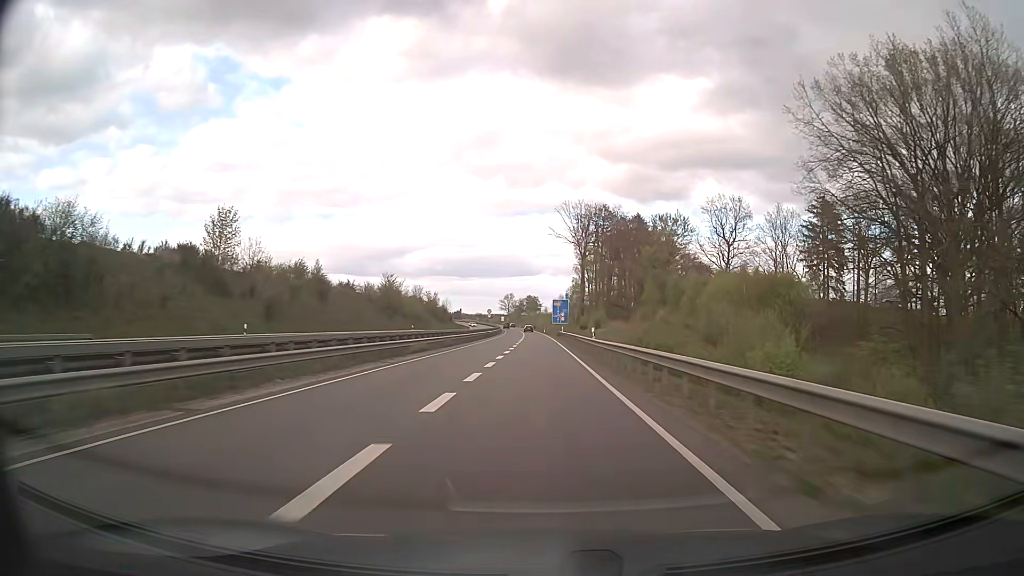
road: trunk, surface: asphalt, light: Day
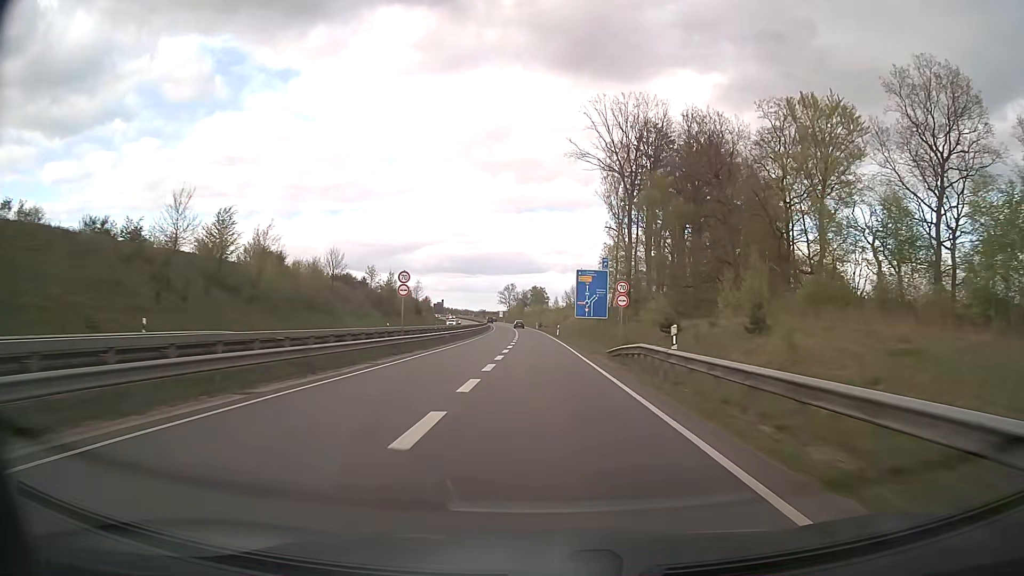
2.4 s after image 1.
(-0.4, +63.2) m; -1°
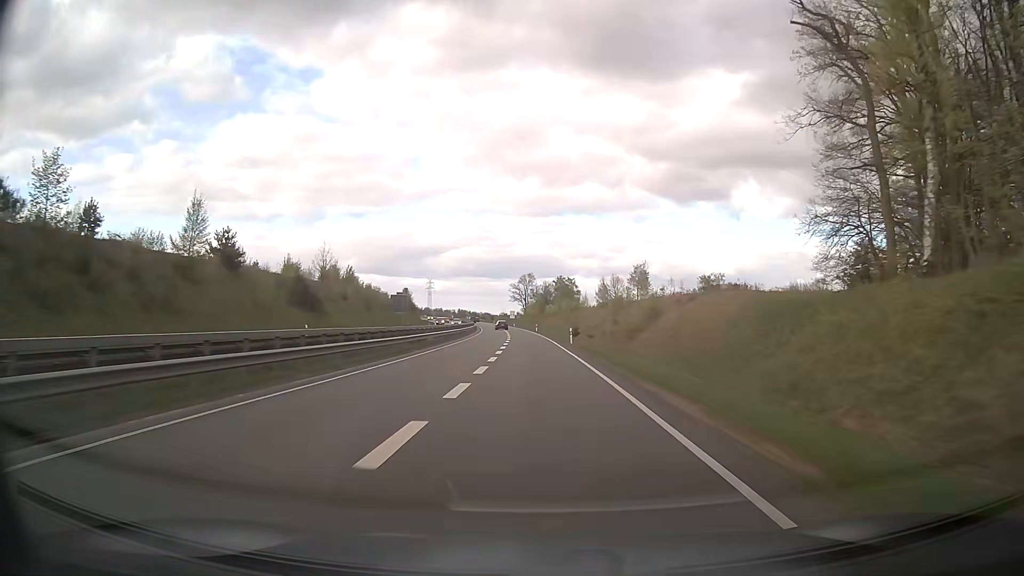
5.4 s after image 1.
(-1.1, +78.9) m; -2°
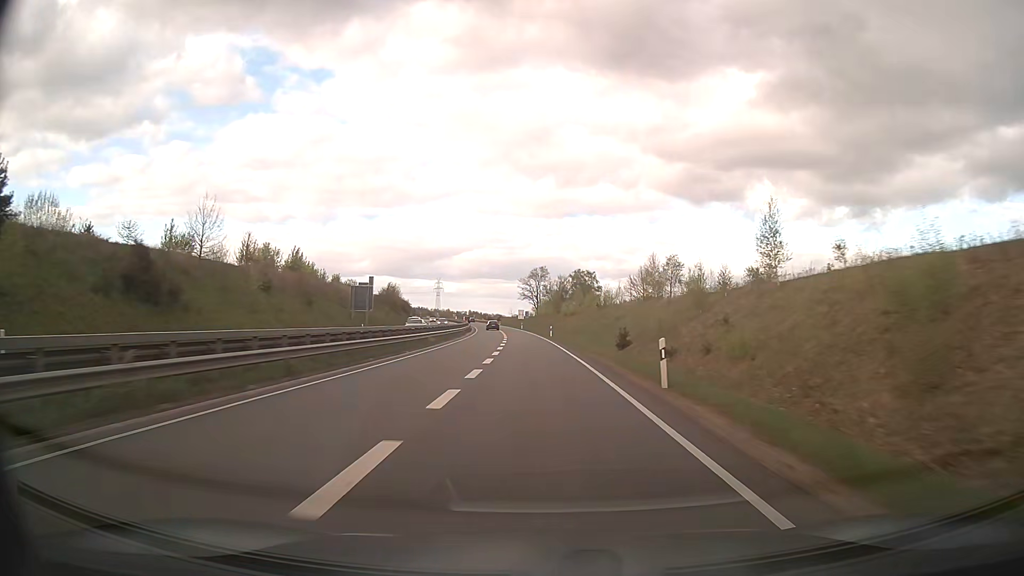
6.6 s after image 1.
(-0.4, +31.6) m; -1°
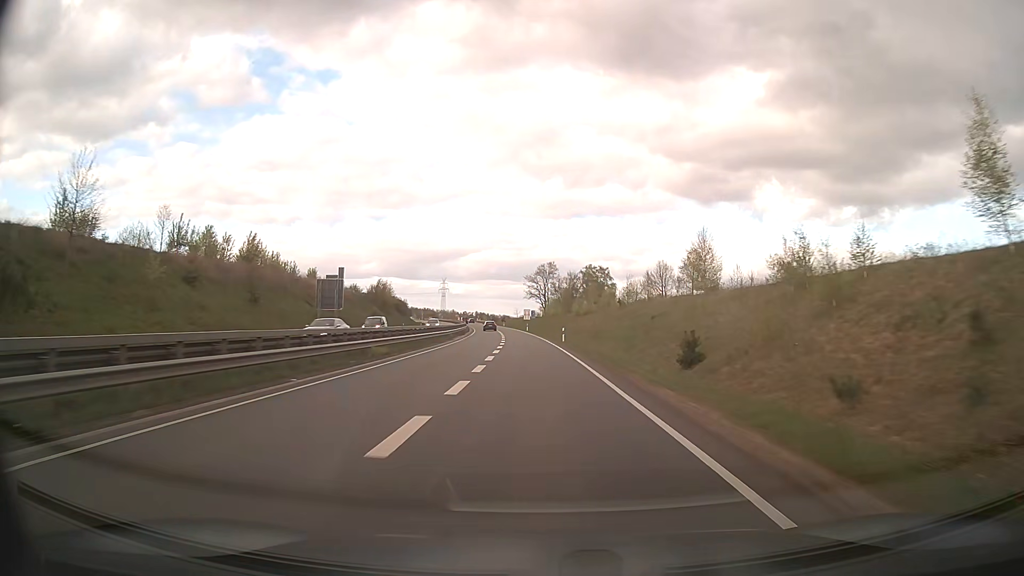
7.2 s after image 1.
(-0.1, +15.8) m; 0°
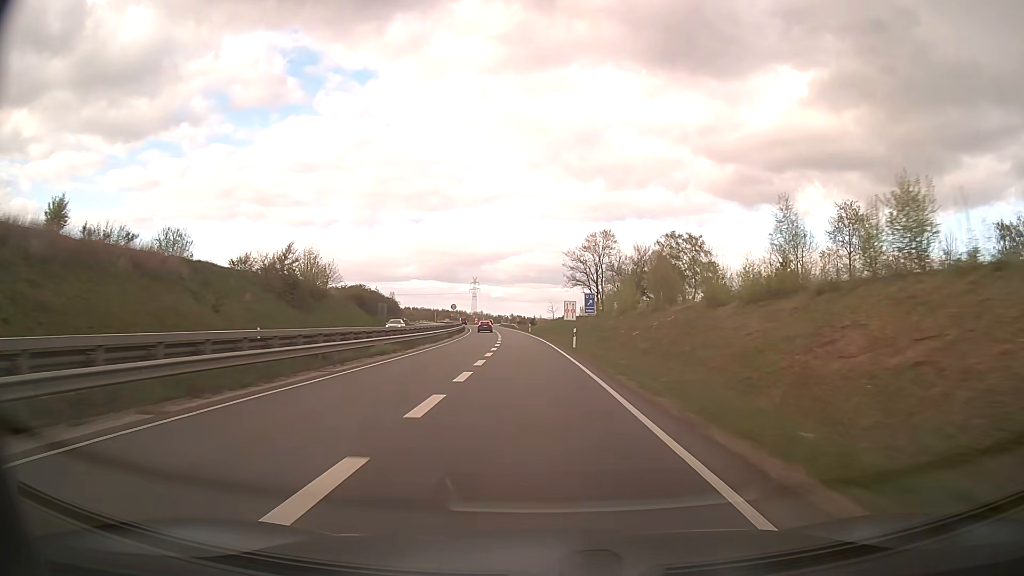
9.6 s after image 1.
(-1.8, +63.1) m; -3°
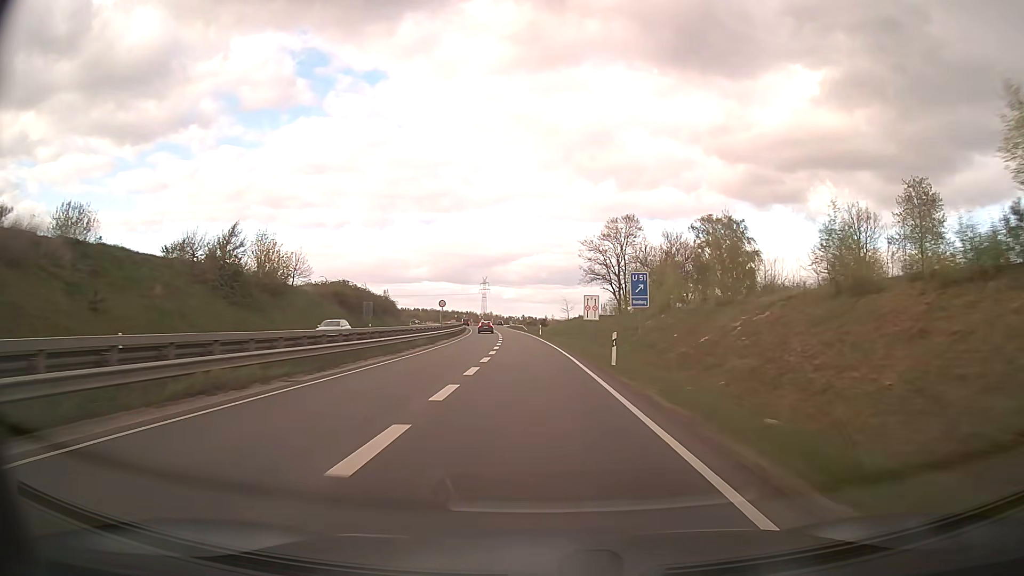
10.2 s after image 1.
(-0.1, +15.8) m; -1°
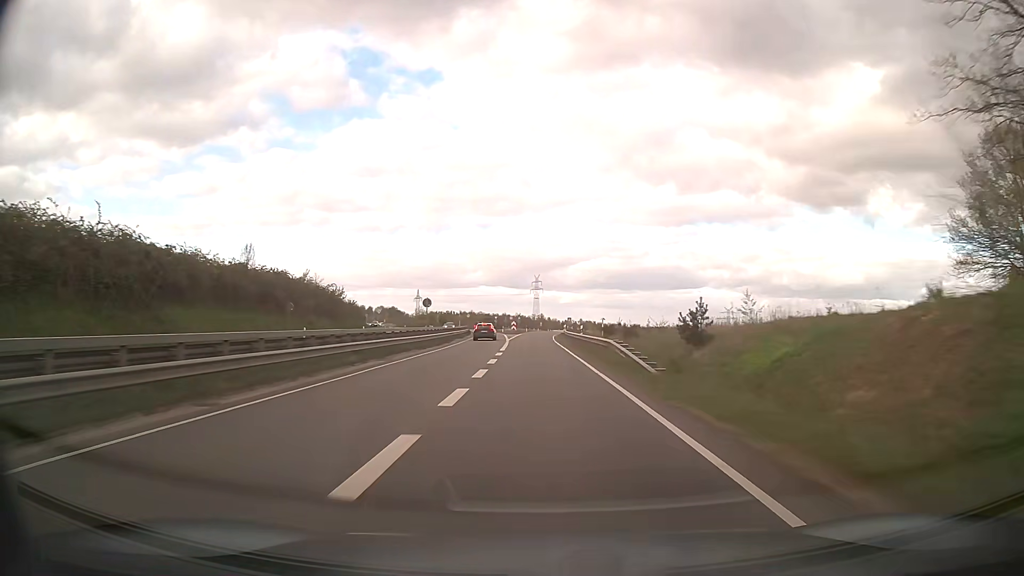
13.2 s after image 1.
(-3.3, +78.7) m; -5°
(0, +10) (0, +20) (0, +30) (0, +40) (-1, +50) (-1, +60) (-1, +70) (-1, +80) (0, +90) (0, +100) m
